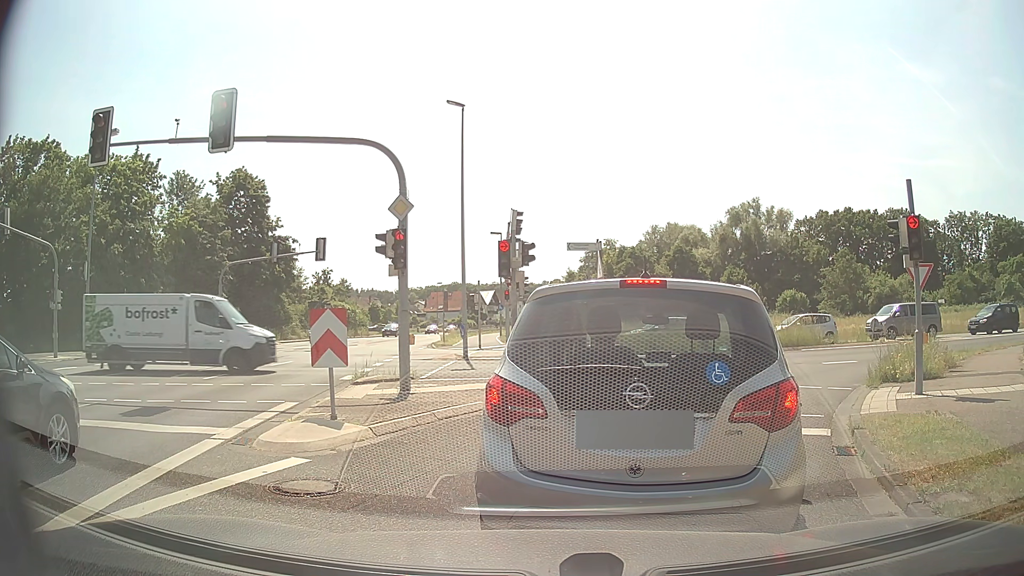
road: secondary_link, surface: asphalt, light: Day
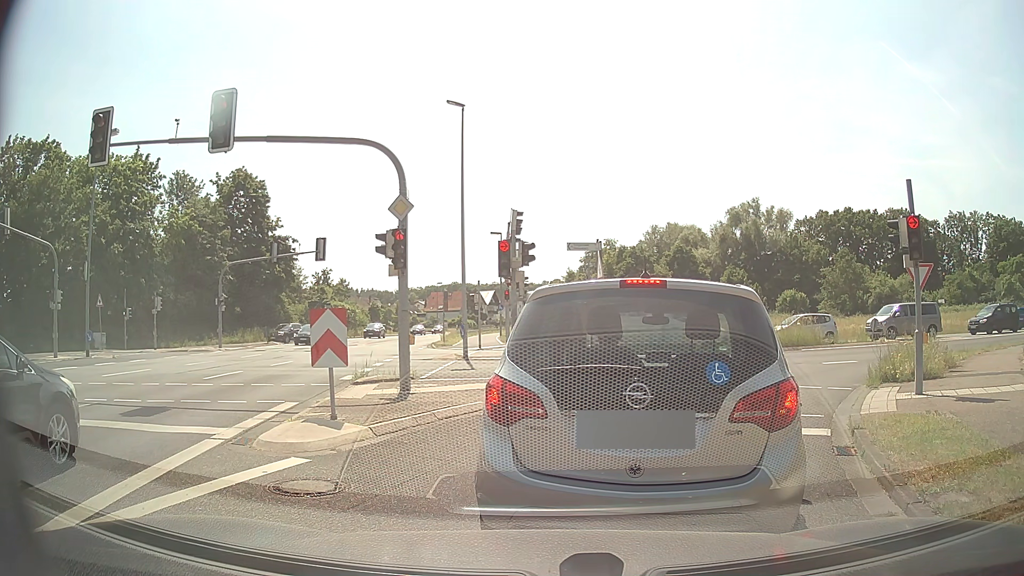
(0.0, 0.0) m; 0°
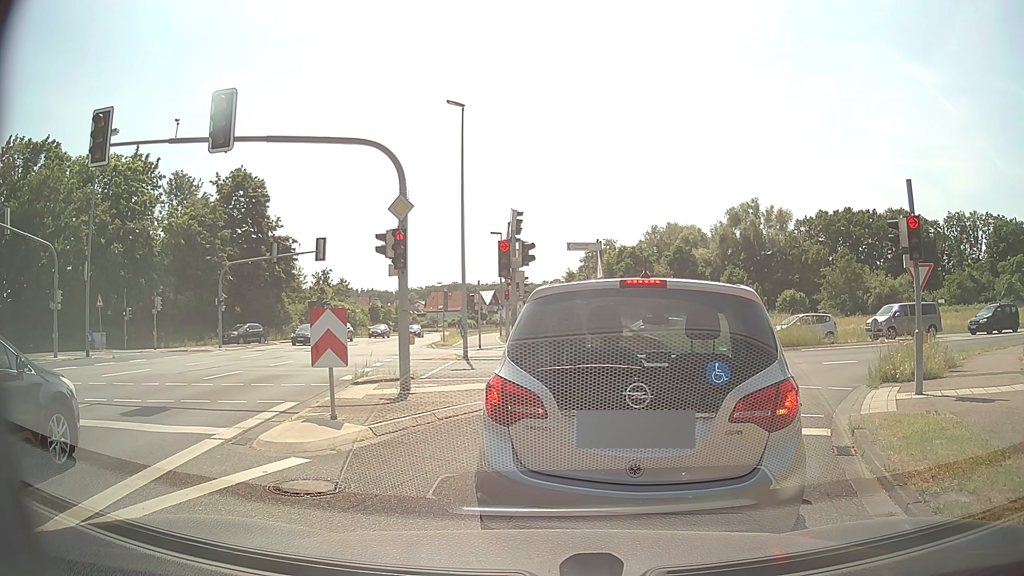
(0.0, 0.0) m; 0°
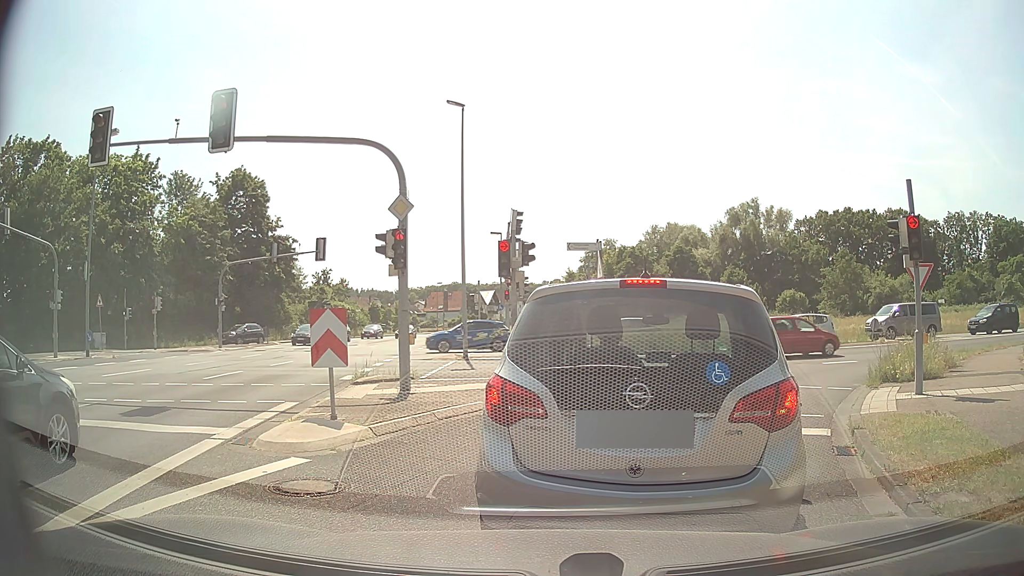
(0.0, 0.0) m; 0°
(+1, +10) (+6, +19) (+14, +25) (+23, +29) (+33, +31) (+42, +34) (+52, +36) (+62, +39) (+71, +41) (+81, +44) m
